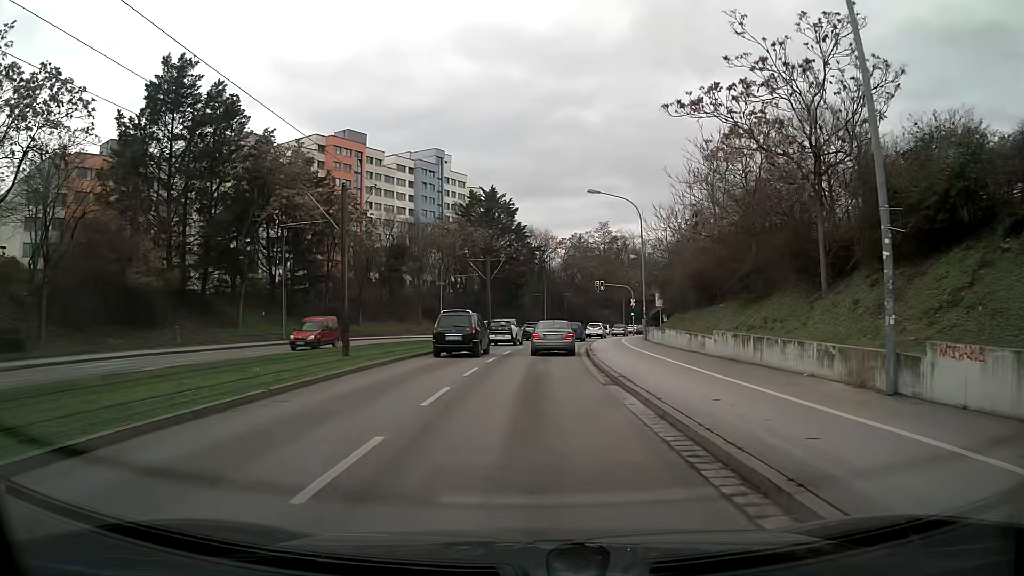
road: primary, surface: asphalt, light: Day
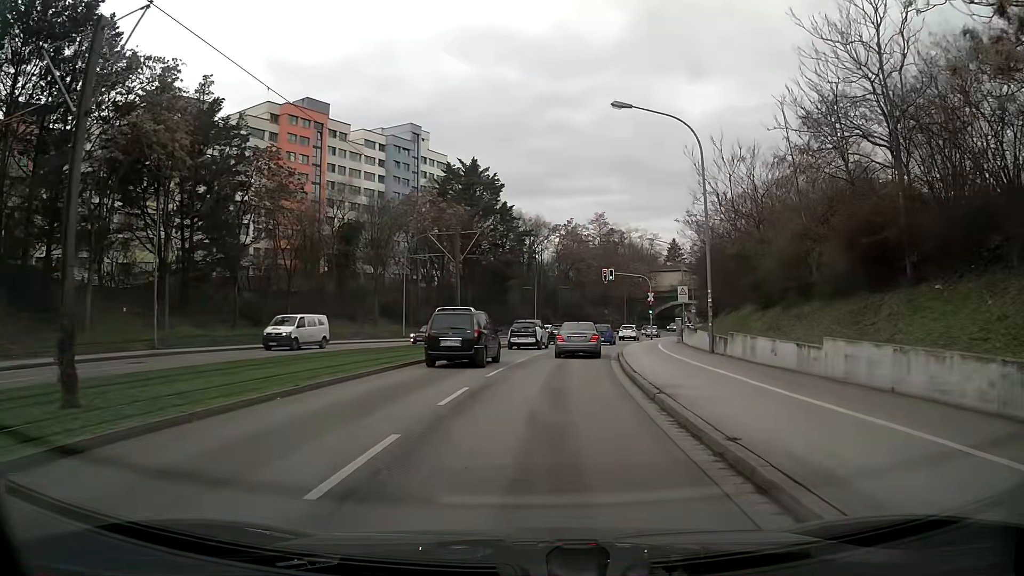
(+0.2, +17.9) m; +1°
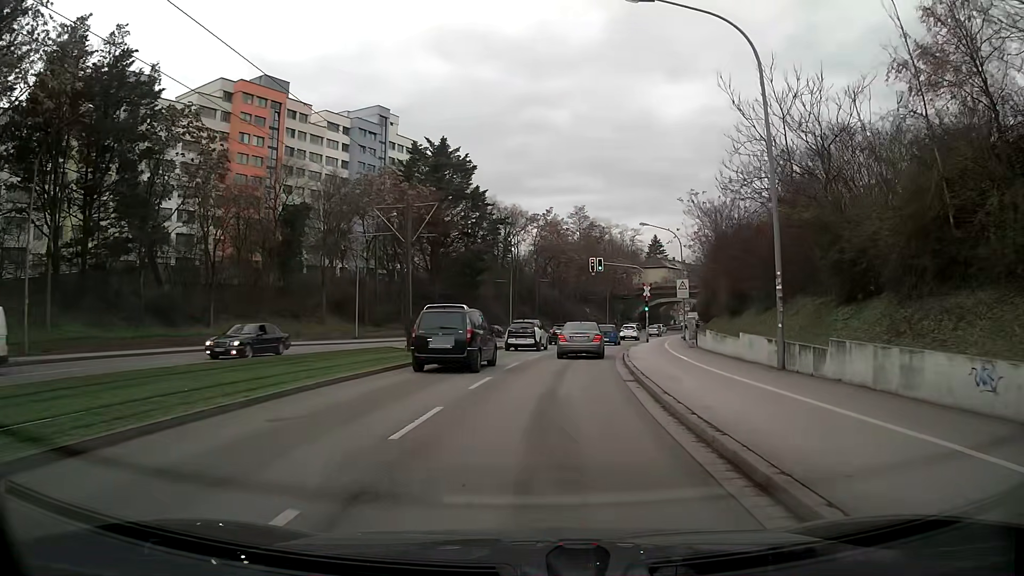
(+0.1, +9.4) m; +1°
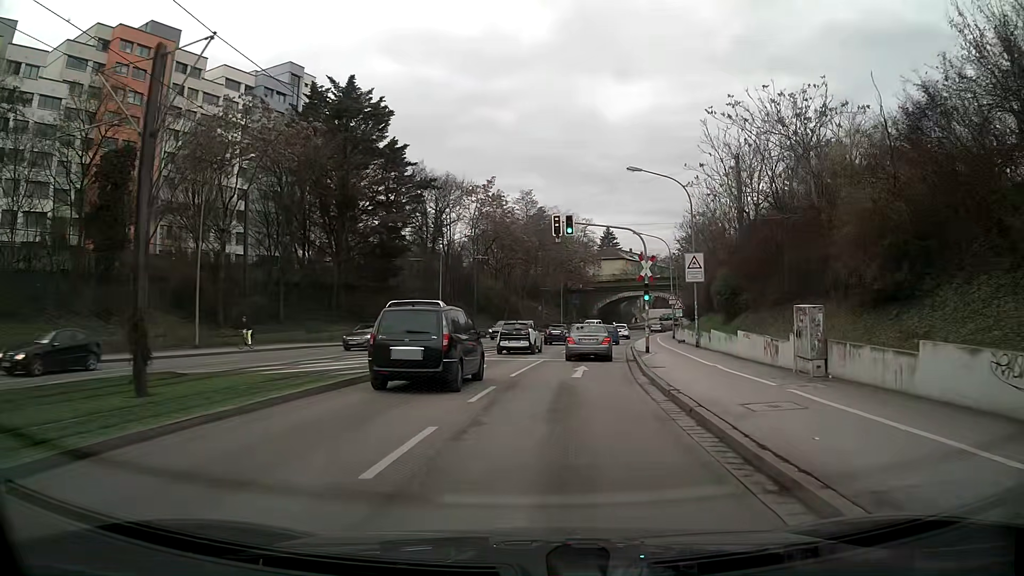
(+0.9, +19.9) m; +5°
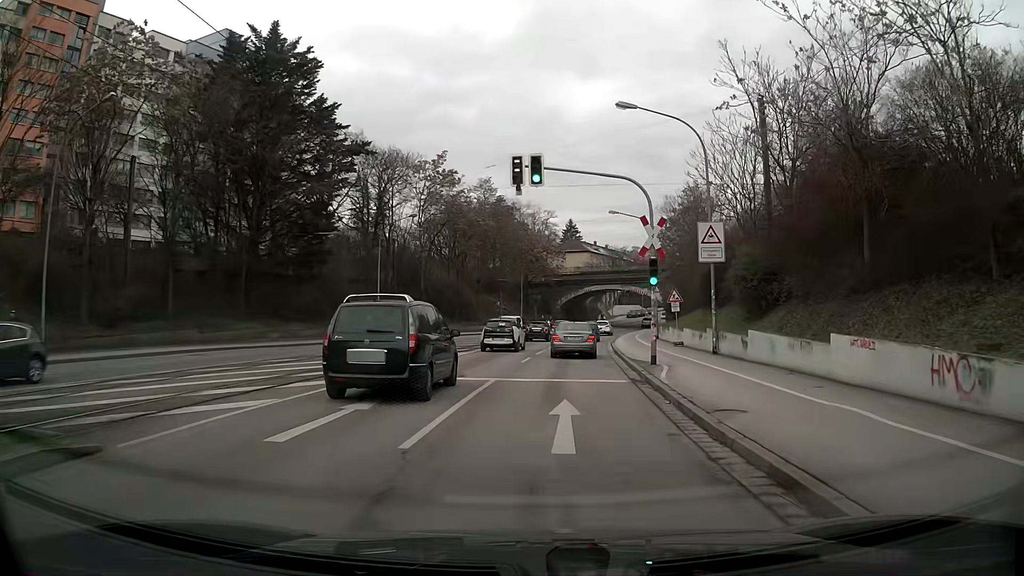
(+0.3, +10.6) m; +3°
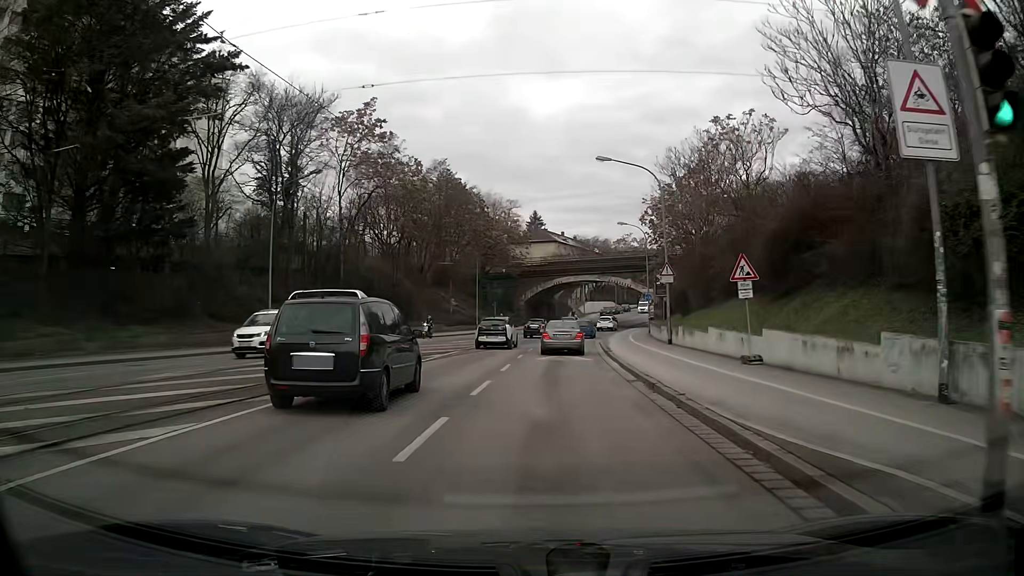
(+0.6, +16.9) m; +3°
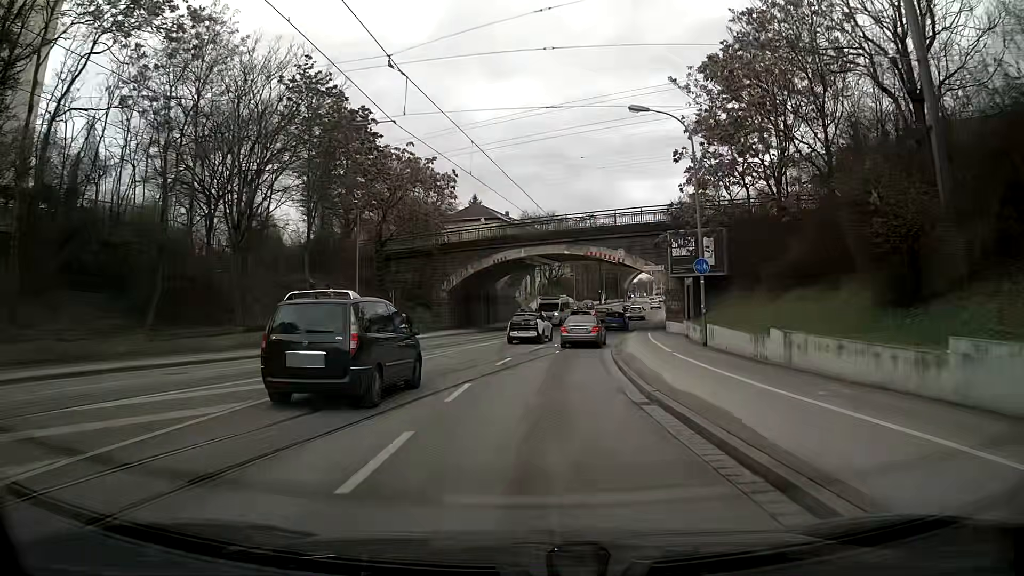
(+1.3, +31.5) m; +5°
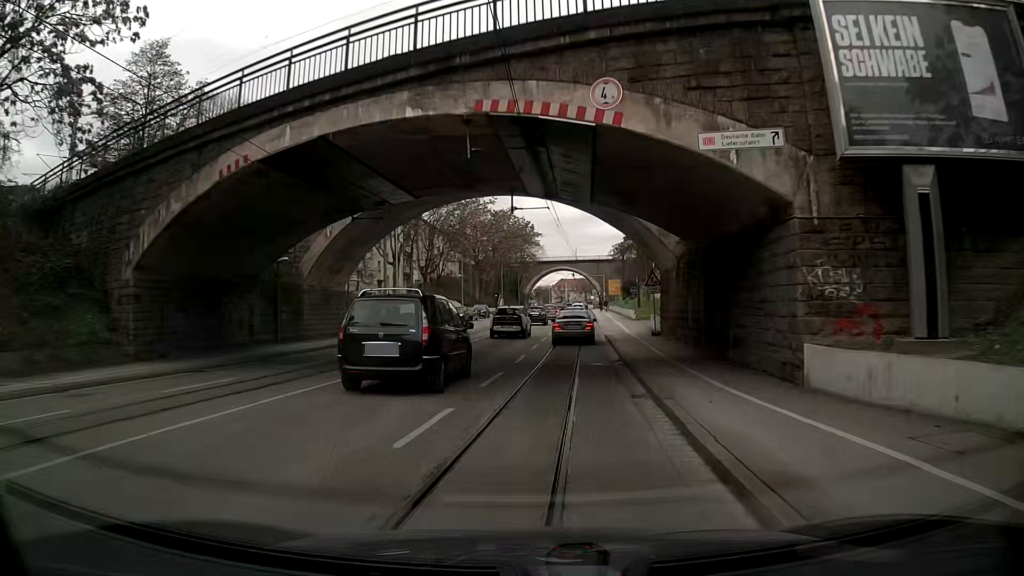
(+2.6, +33.4) m; +10°
(0, +10) (0, +20) (0, +30) (+1, +40) (+2, +50) (+2, +60) (+3, +70) (+4, +80) (+4, +90) (+5, +100) m
